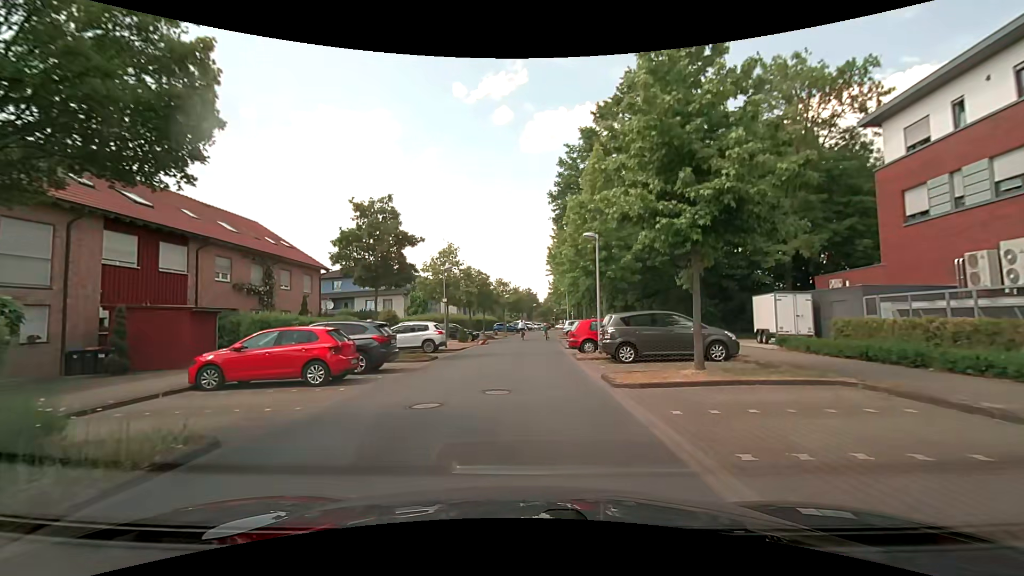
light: Day
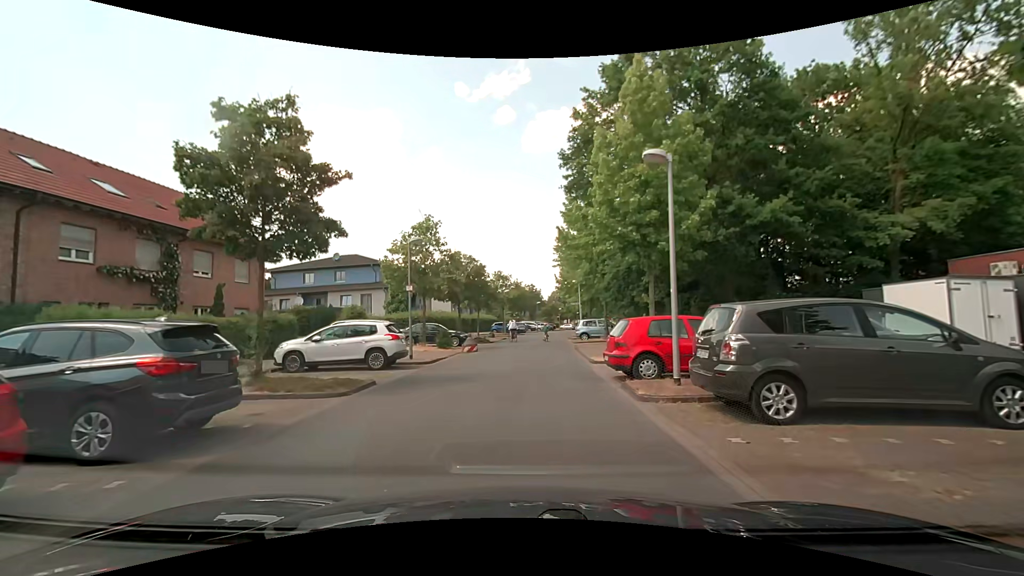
(-0.3, +9.2) m; -2°
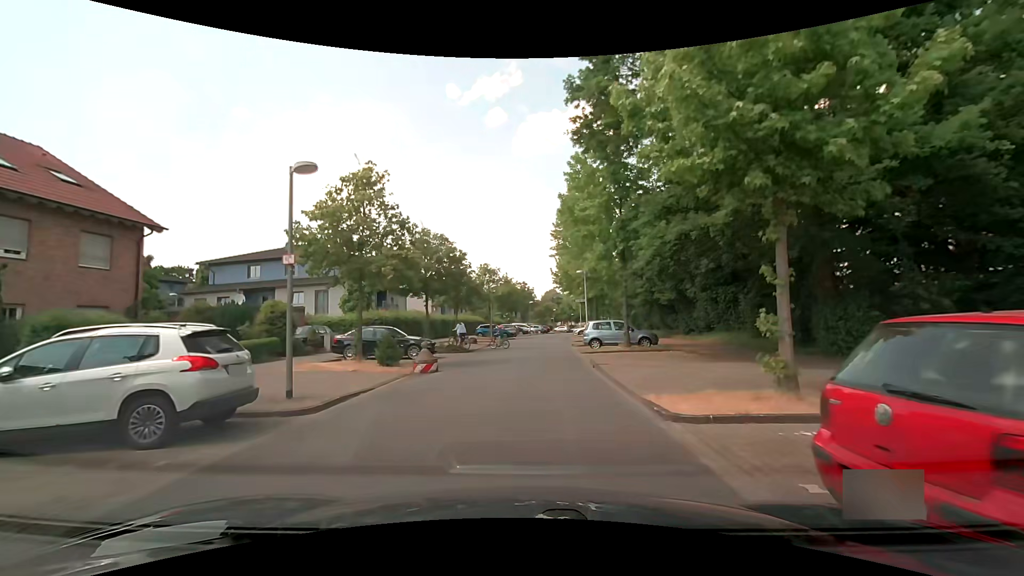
(+0.1, +9.2) m; +1°
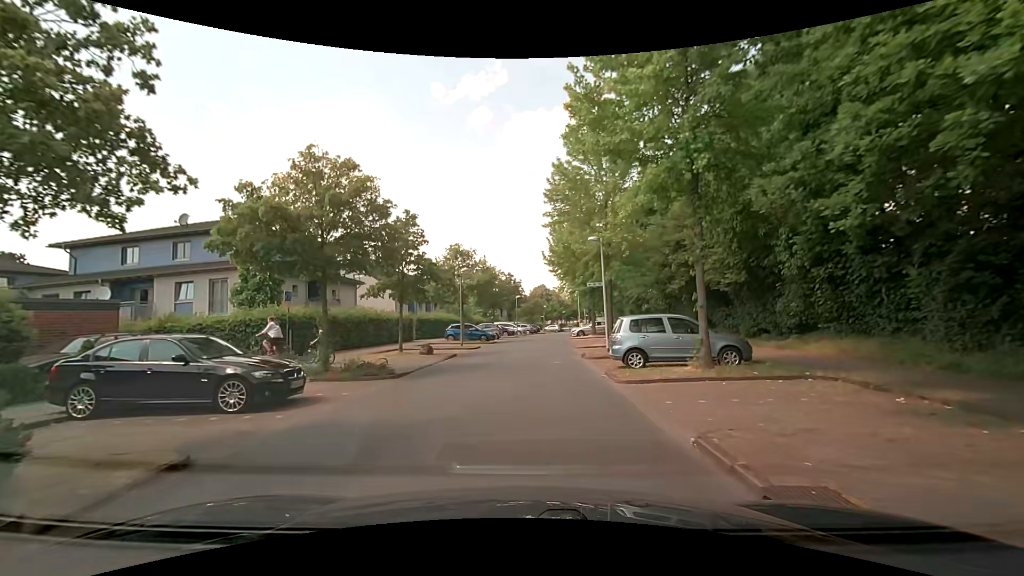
(+0.3, +12.3) m; +1°
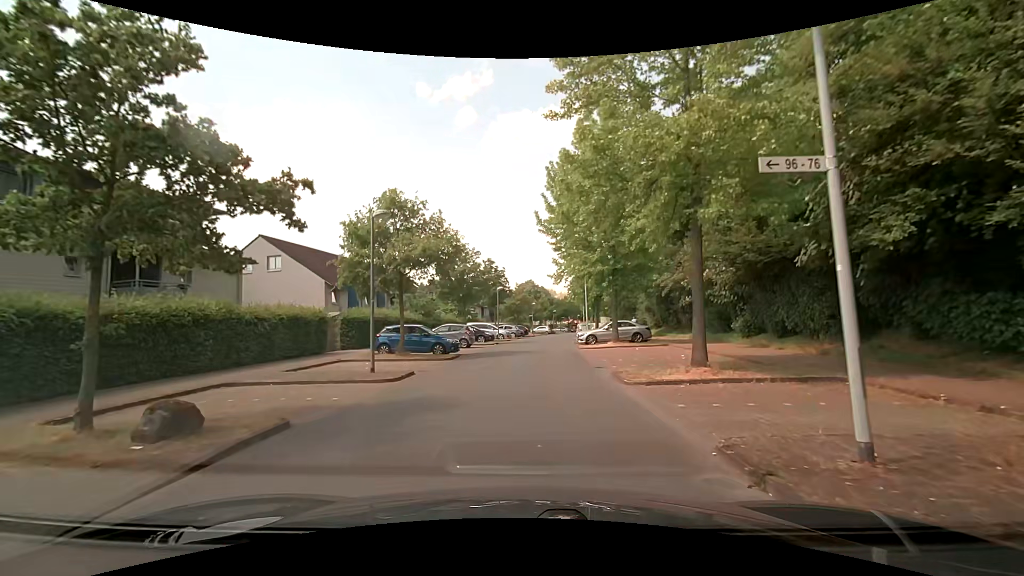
(+0.1, +15.6) m; +1°
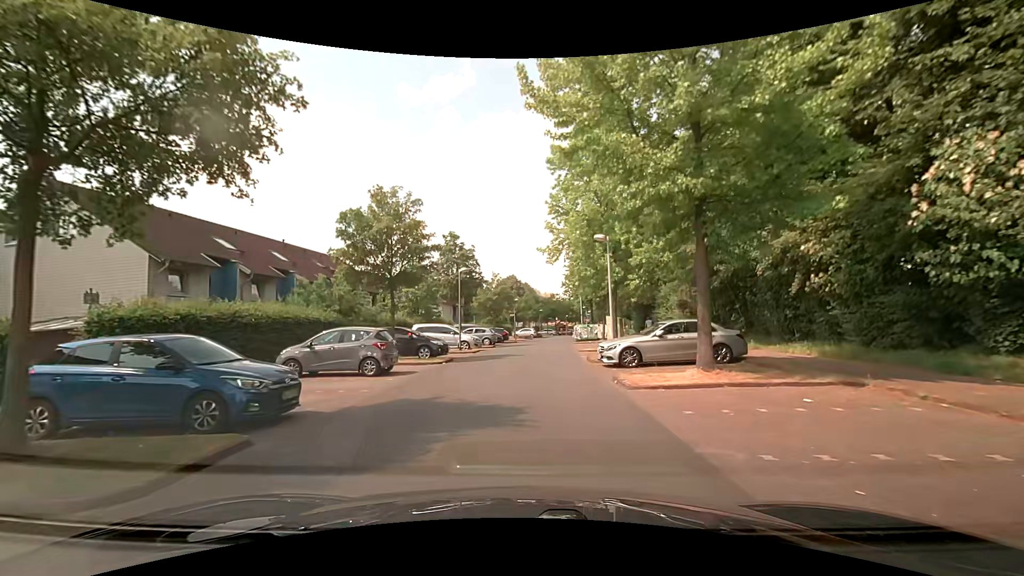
(+0.5, +16.0) m; +1°
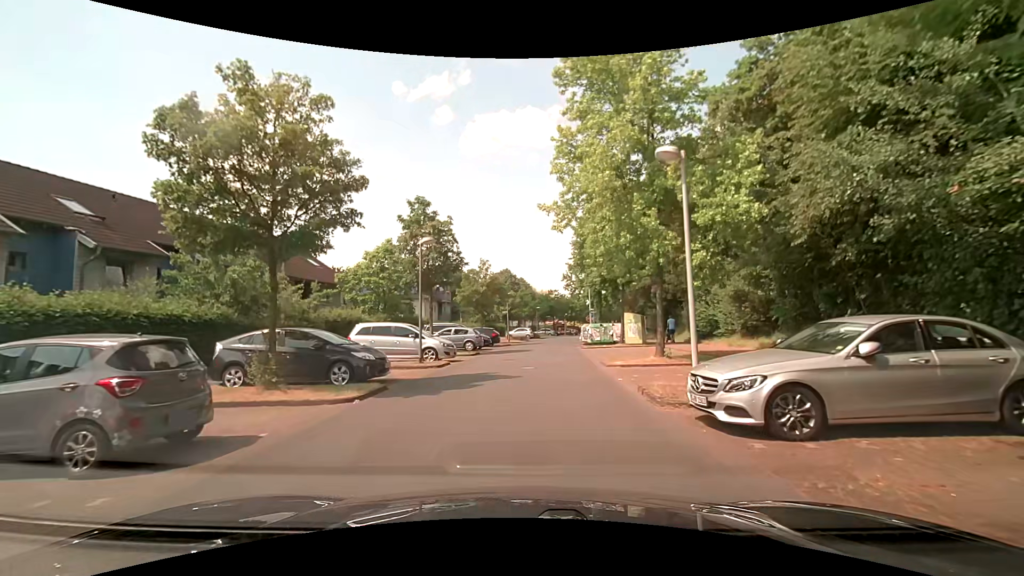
(+0.3, +9.7) m; +2°
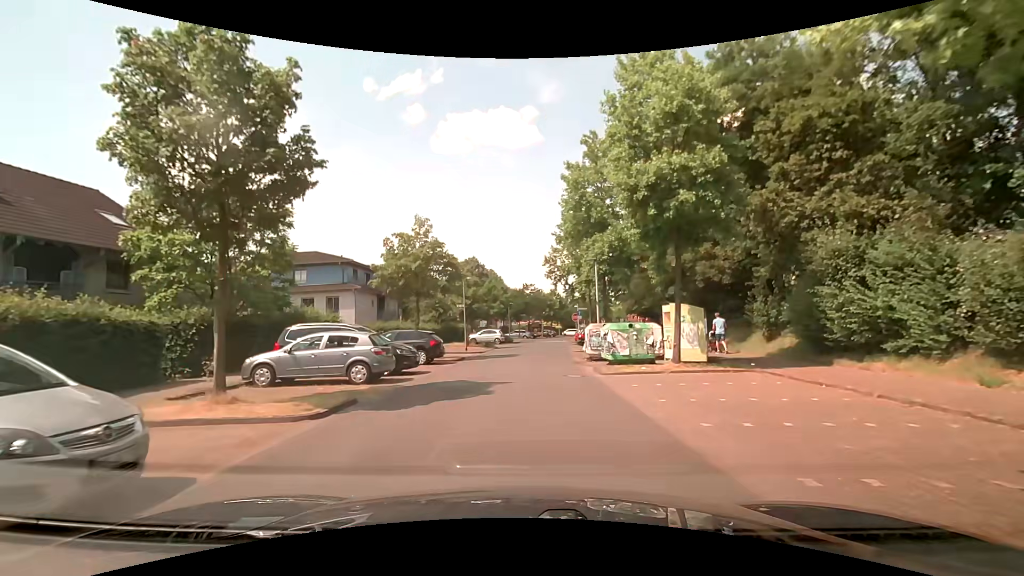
(+0.3, +16.4) m; +5°
